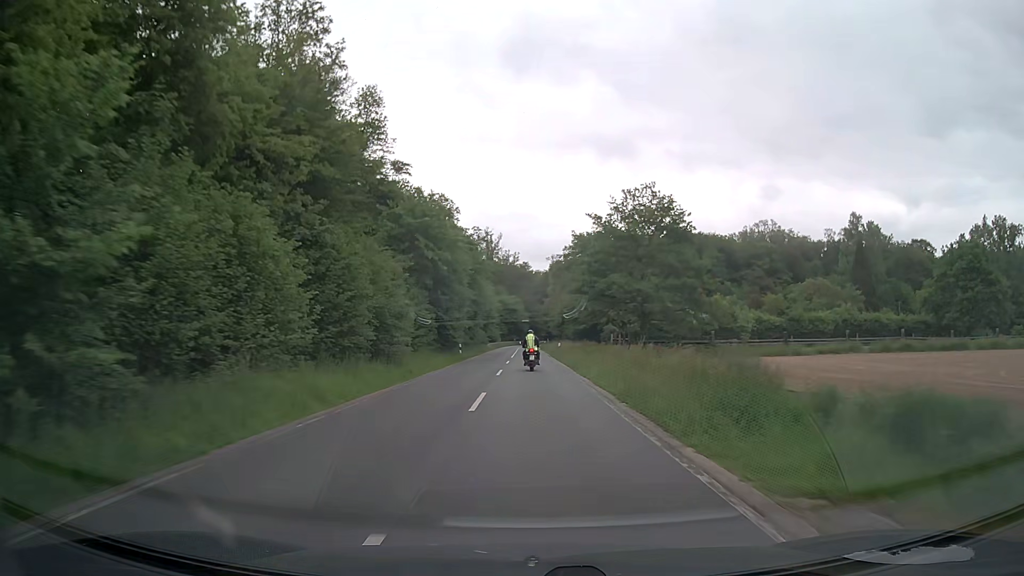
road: secondary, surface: asphalt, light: Day
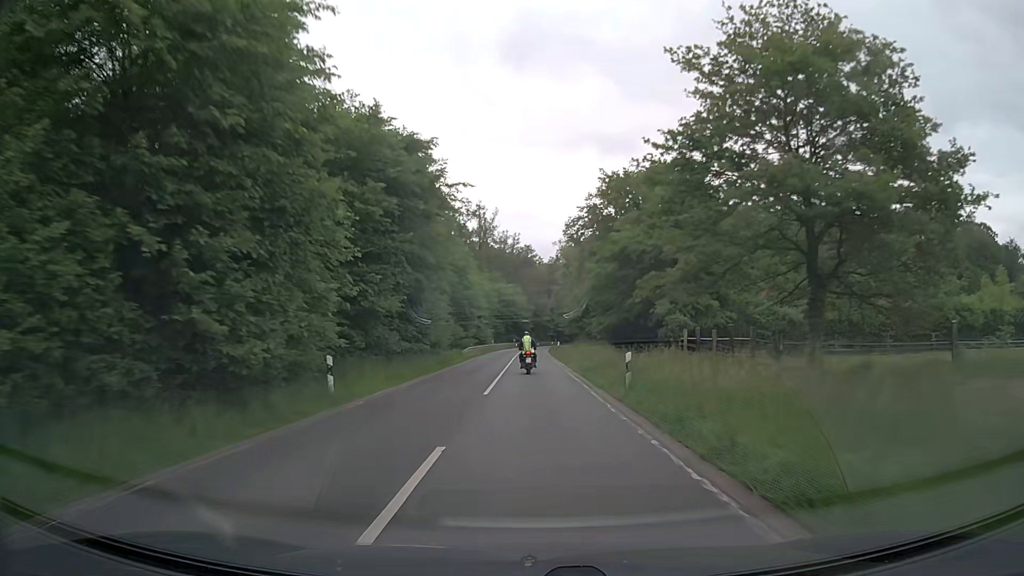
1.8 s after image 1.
(0.0, +32.2) m; 0°
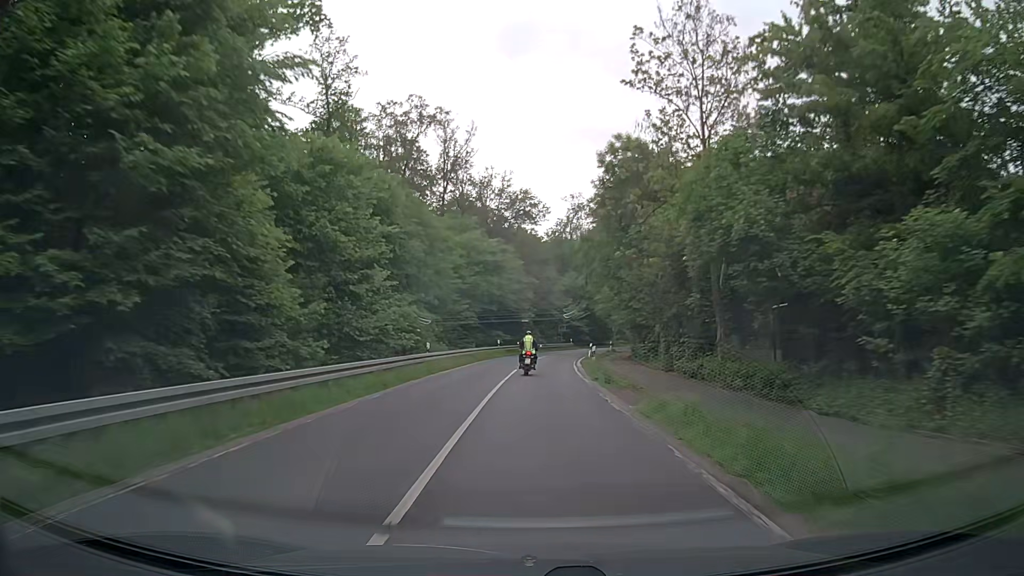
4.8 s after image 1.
(+0.1, +52.3) m; +1°
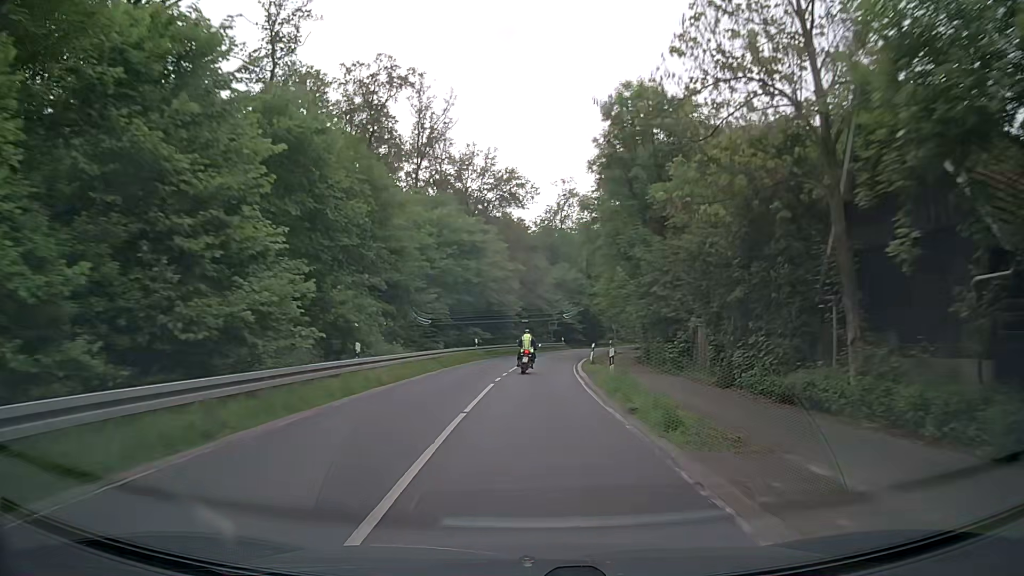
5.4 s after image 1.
(+0.1, +10.3) m; +1°
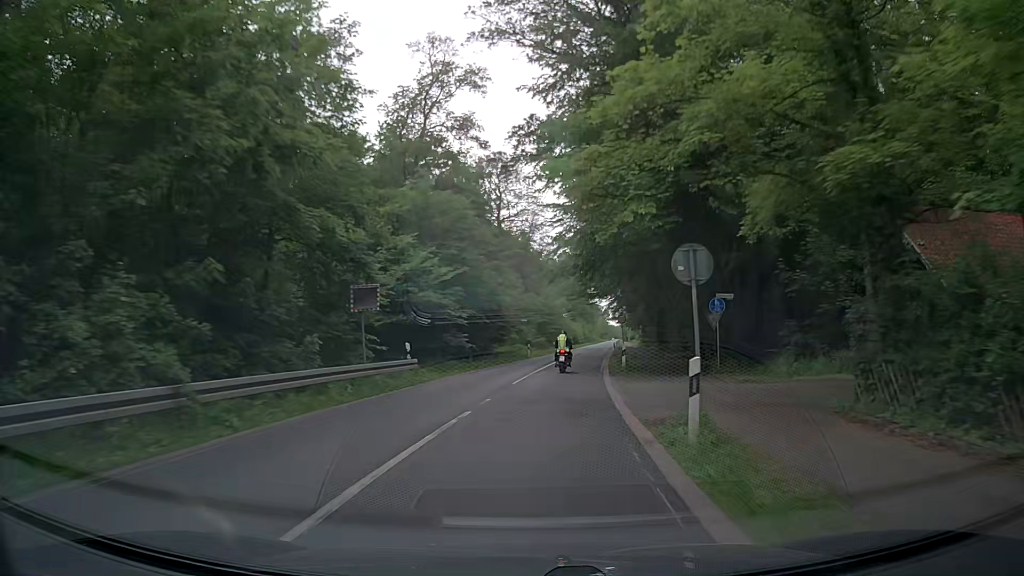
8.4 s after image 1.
(+2.8, +50.8) m; +9°
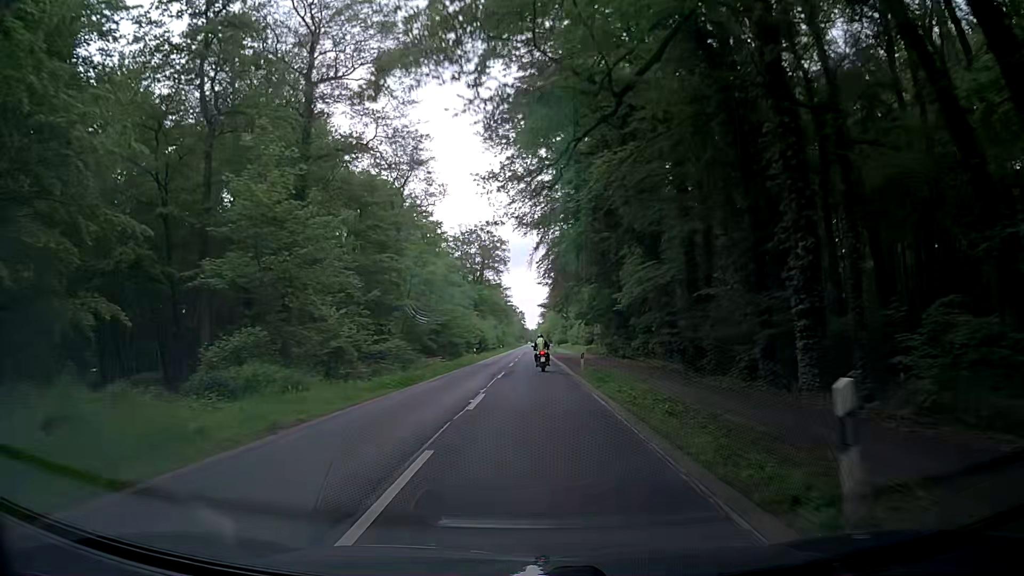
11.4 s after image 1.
(+4.8, +51.6) m; +8°
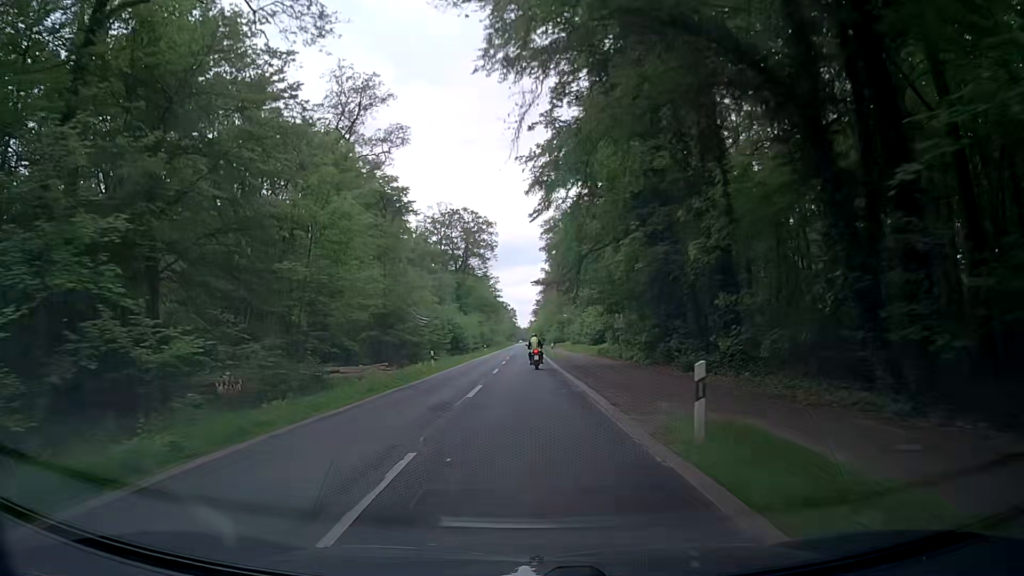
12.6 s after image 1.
(+0.1, +21.6) m; +1°
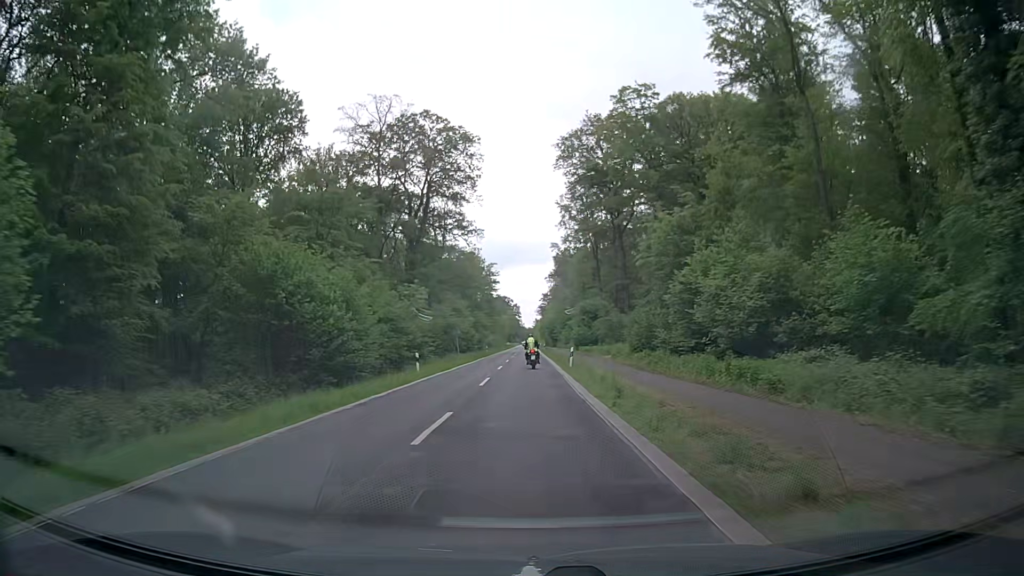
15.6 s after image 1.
(+0.4, +55.1) m; 0°
(0, +10) (0, +20) (0, +30) (0, +40) (0, +50) (0, +60) (0, +70) (0, +80) (0, +90) (0, +100) m
